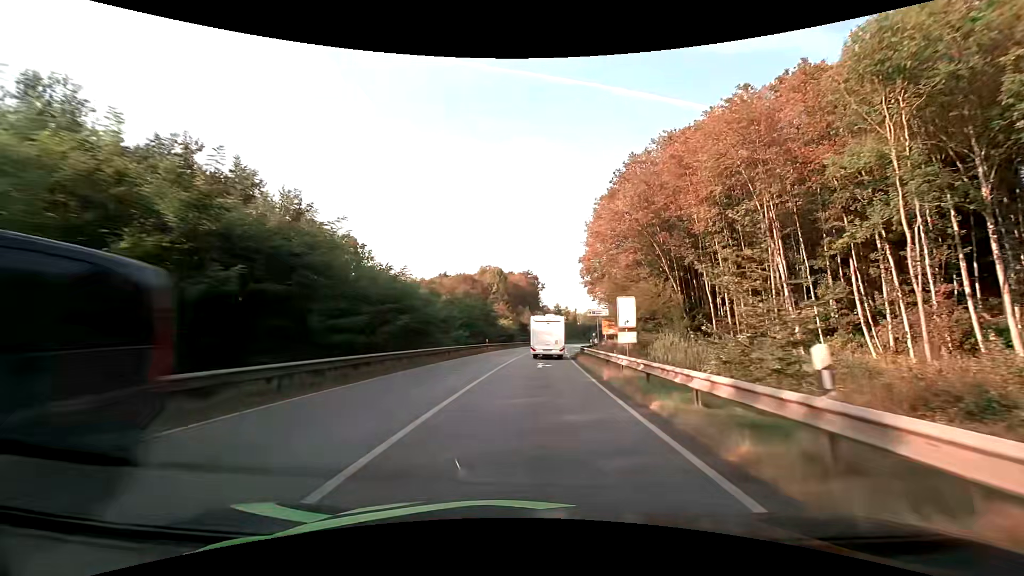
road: primary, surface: asphalt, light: Day
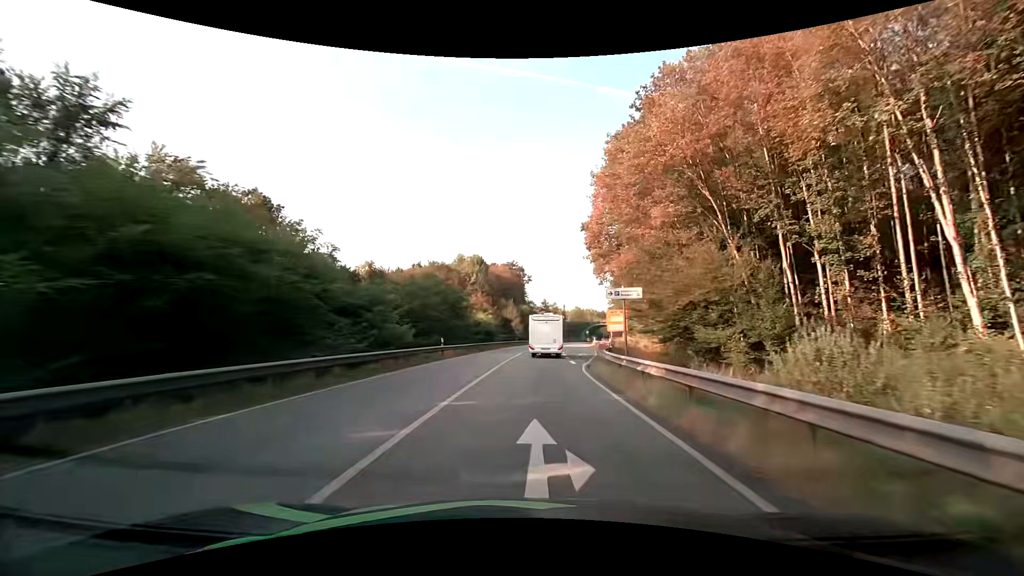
(+0.3, +19.5) m; +2°
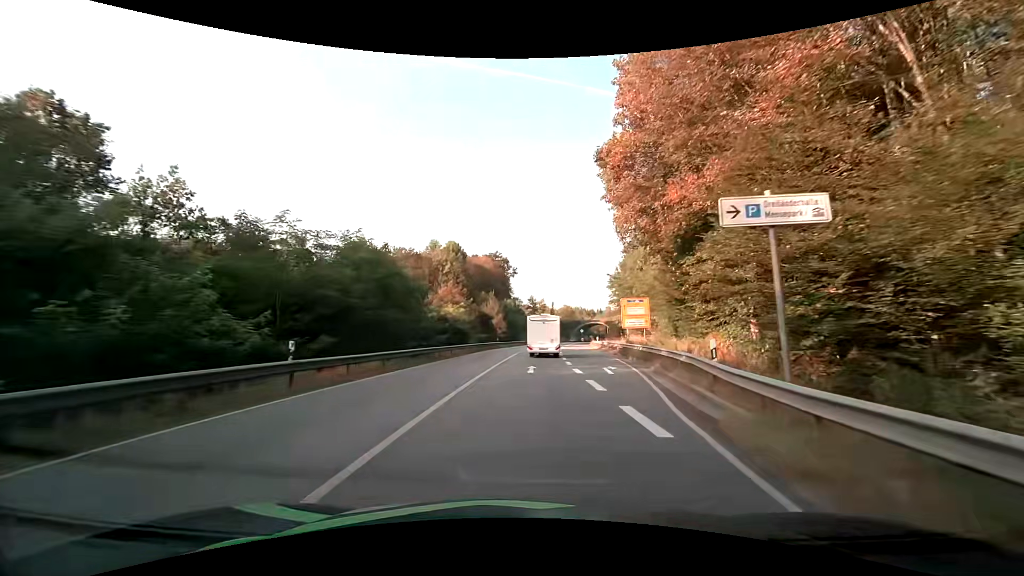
(+0.3, +19.0) m; +2°
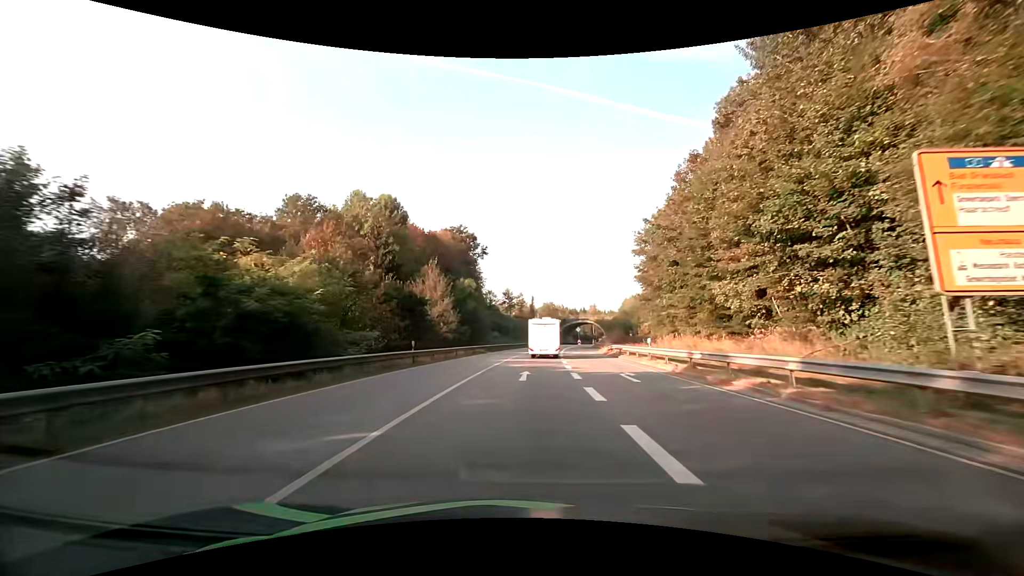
(+0.6, +37.7) m; +2°
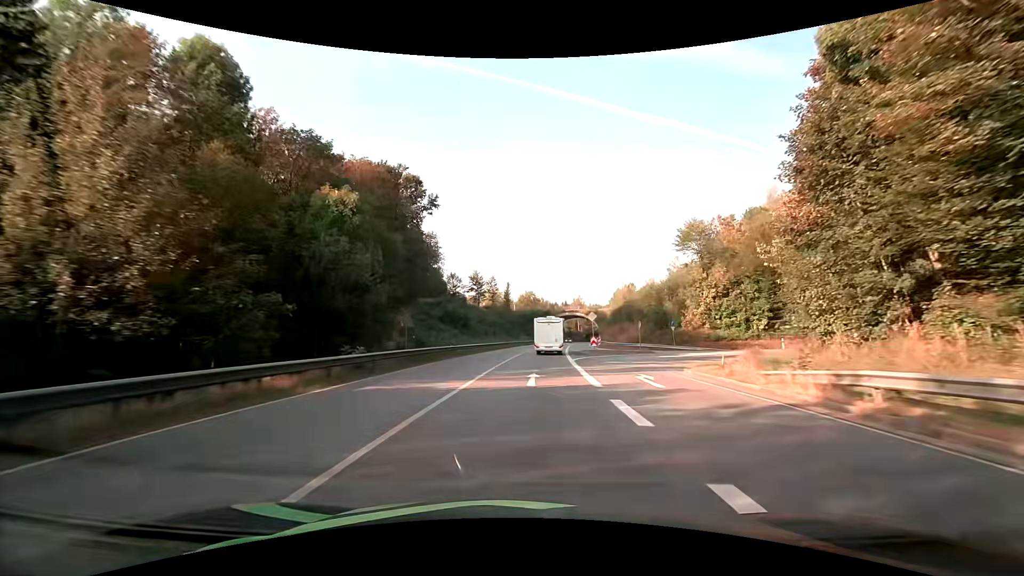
(+1.0, +38.6) m; +3°
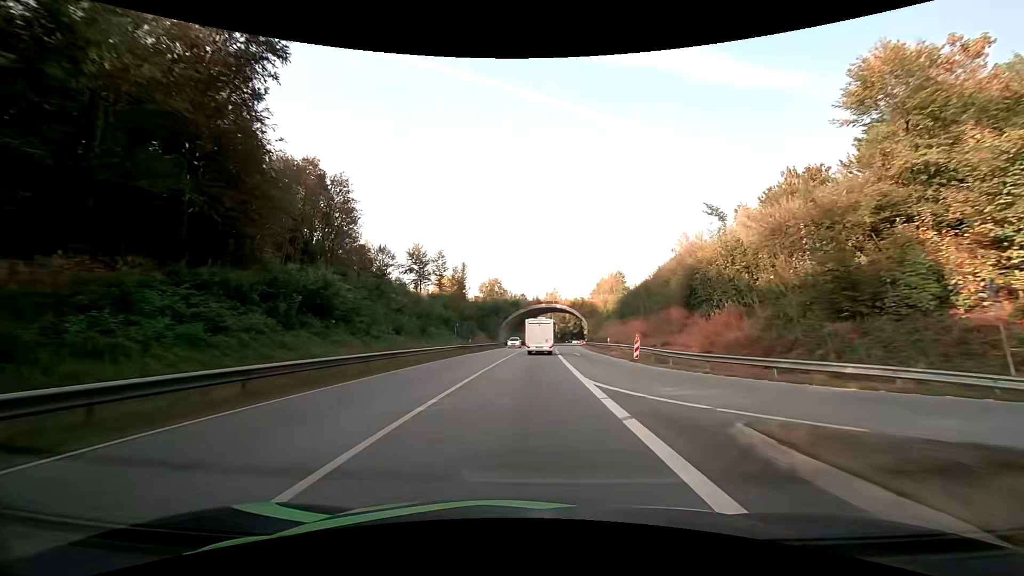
(+1.3, +39.7) m; +4°
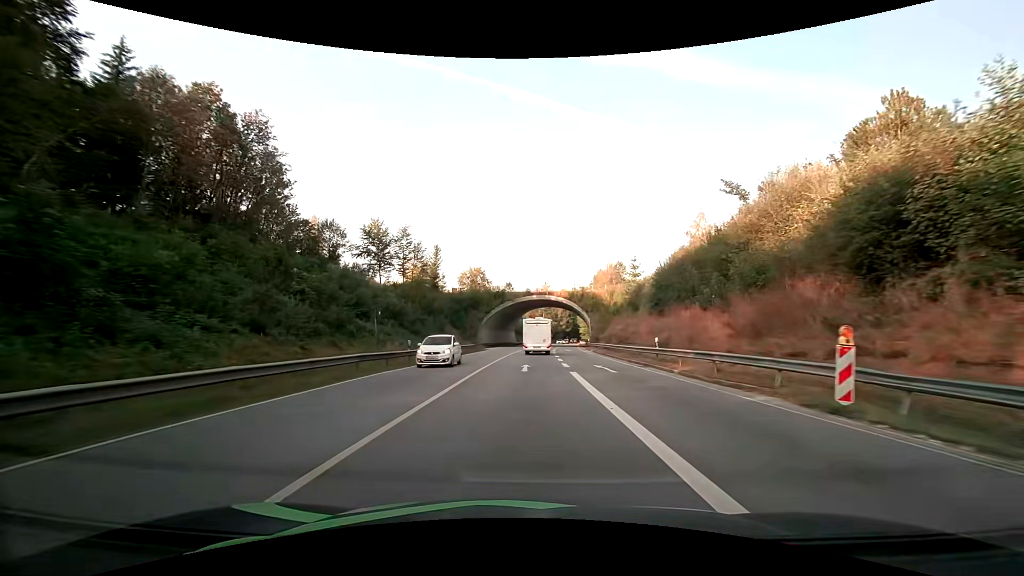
(+0.2, +20.3) m; +1°
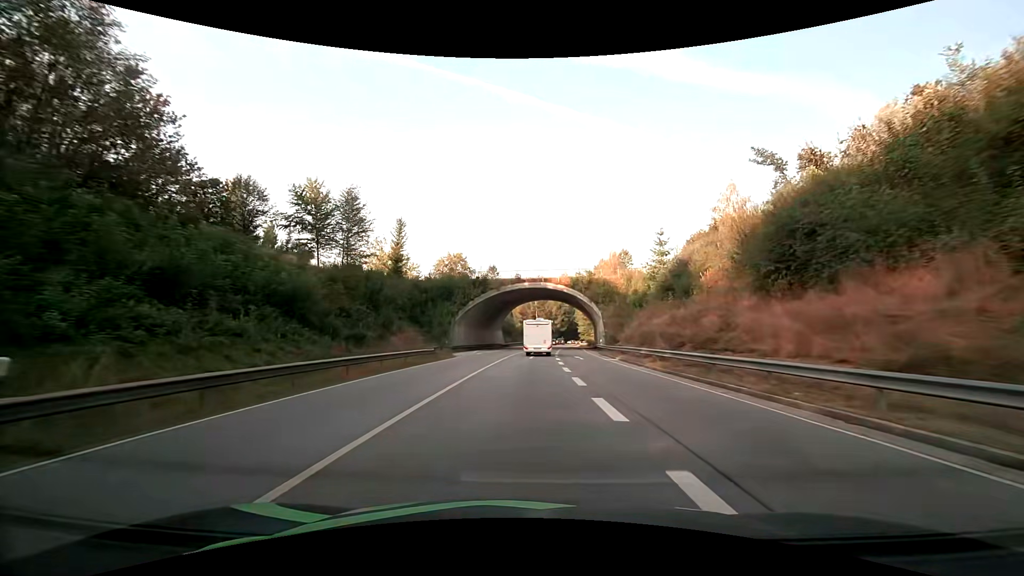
(+0.1, +20.2) m; +1°
(0, +10) (0, +20) (0, +30) (+1, +40) (+1, +50) (+2, +60) (+2, +70) (+3, +80) (+4, +90) (+5, +100) m
